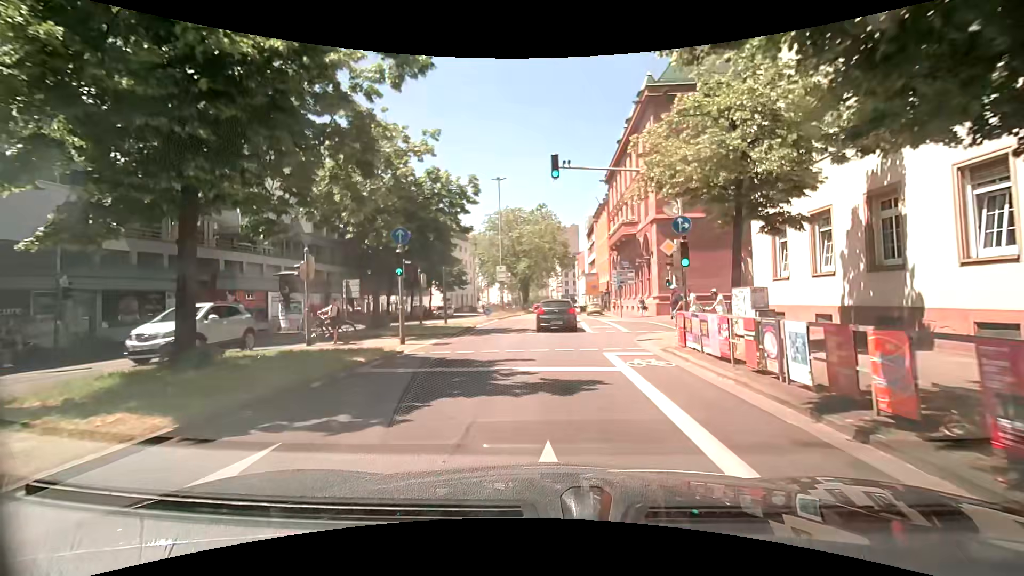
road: primary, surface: asphalt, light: Day
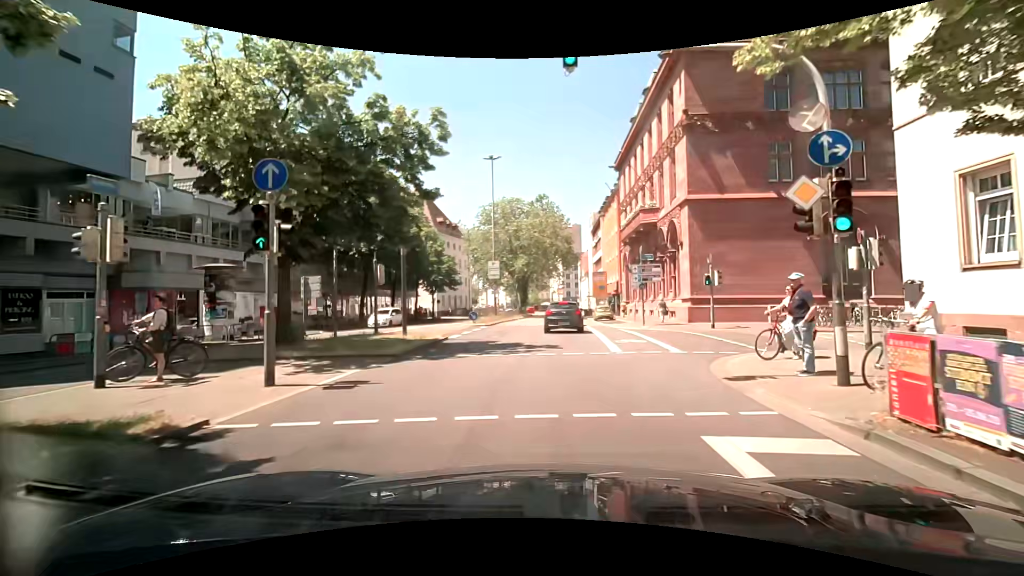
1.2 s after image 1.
(0.0, +8.2) m; 0°
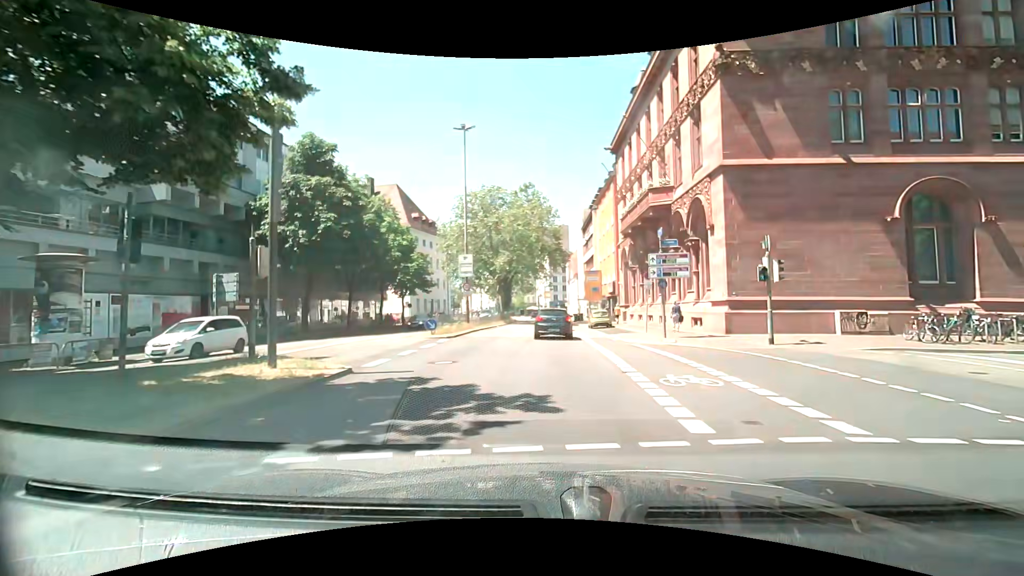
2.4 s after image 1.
(+0.2, +8.4) m; +2°
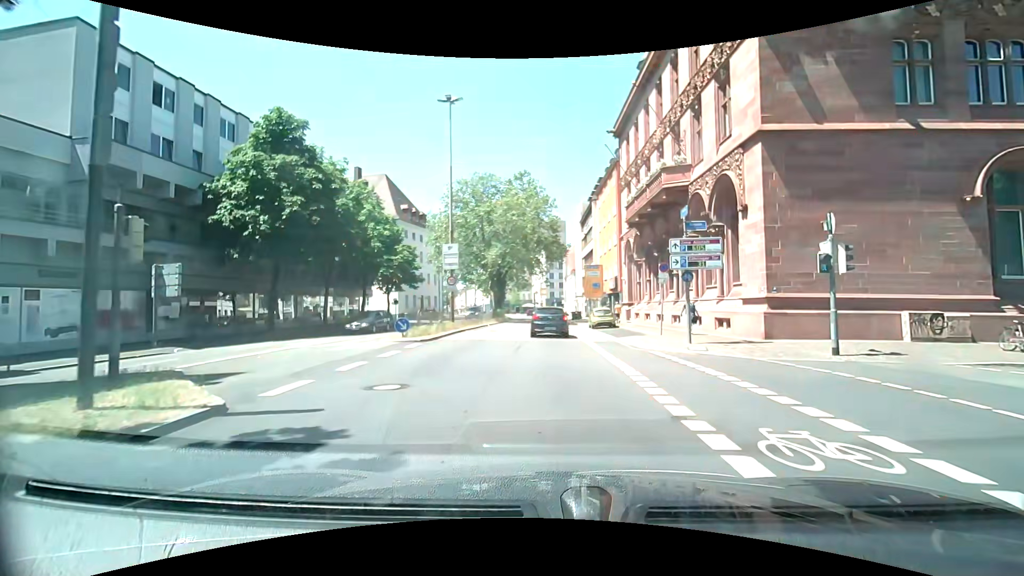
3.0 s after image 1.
(0.0, +4.3) m; -1°
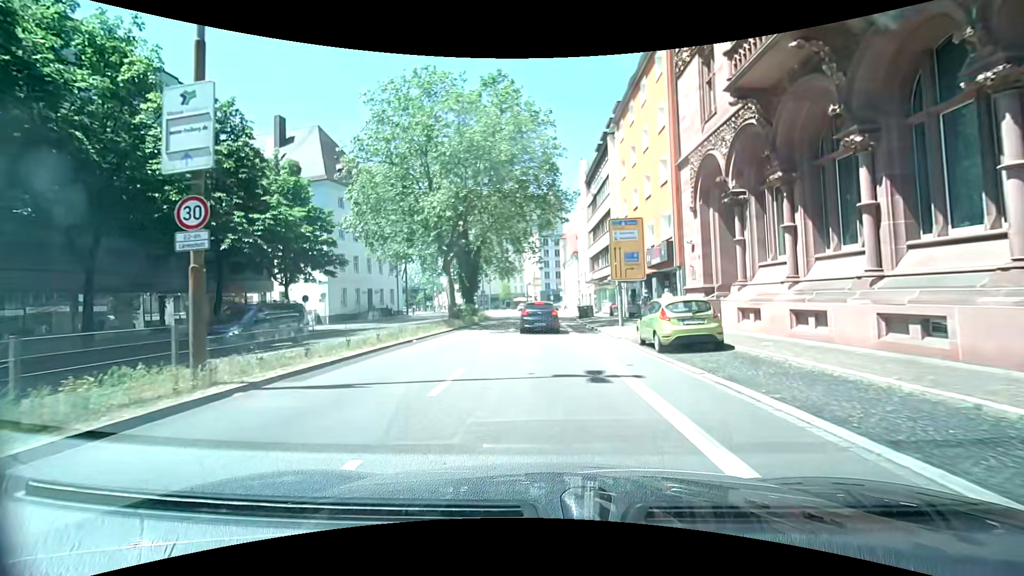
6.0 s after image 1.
(+0.7, +21.8) m; +3°
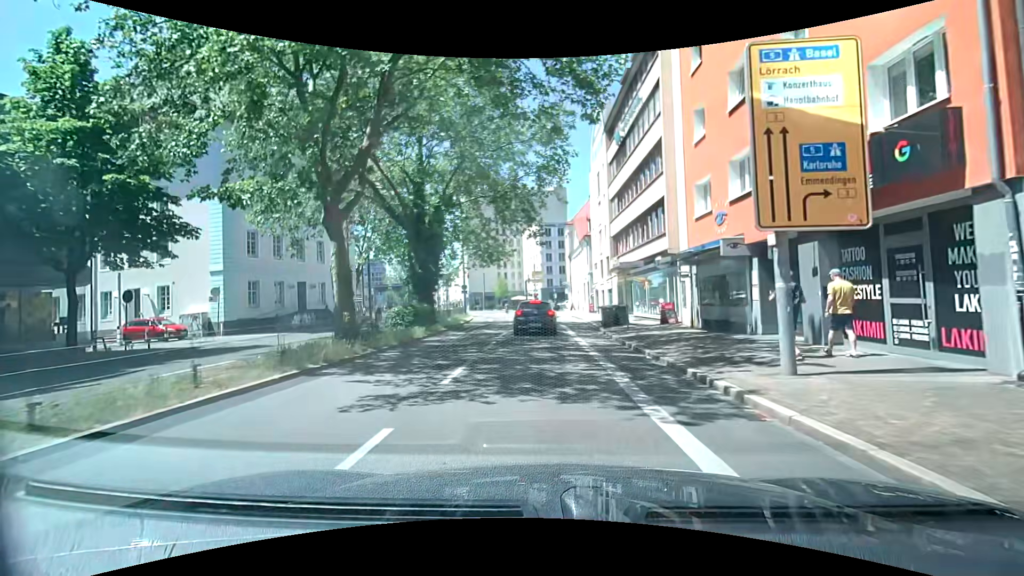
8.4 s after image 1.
(-0.4, +16.8) m; -1°
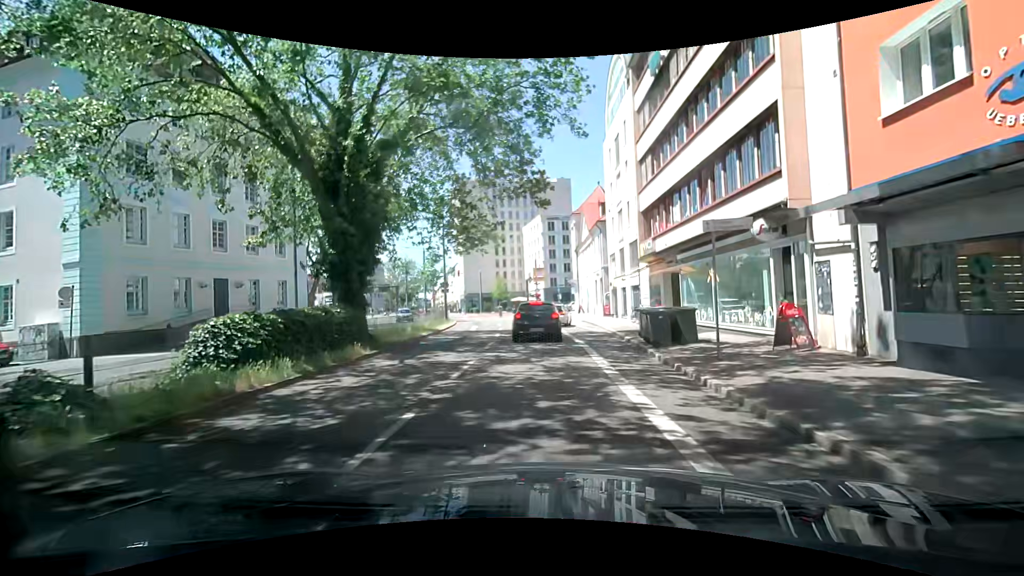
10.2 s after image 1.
(+0.1, +10.8) m; 0°
